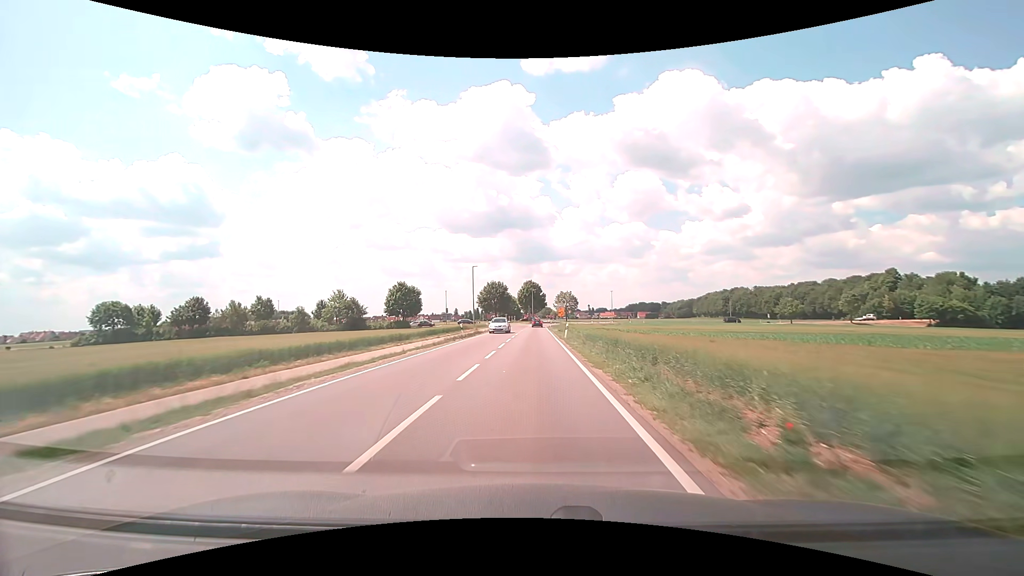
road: tertiary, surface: asphalt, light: Day
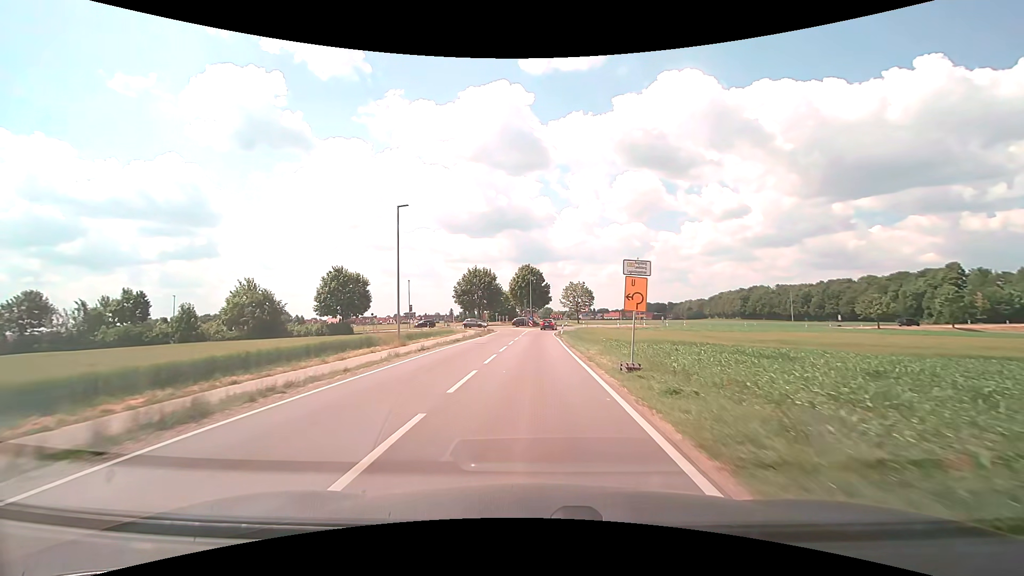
(0.0, +37.0) m; 0°
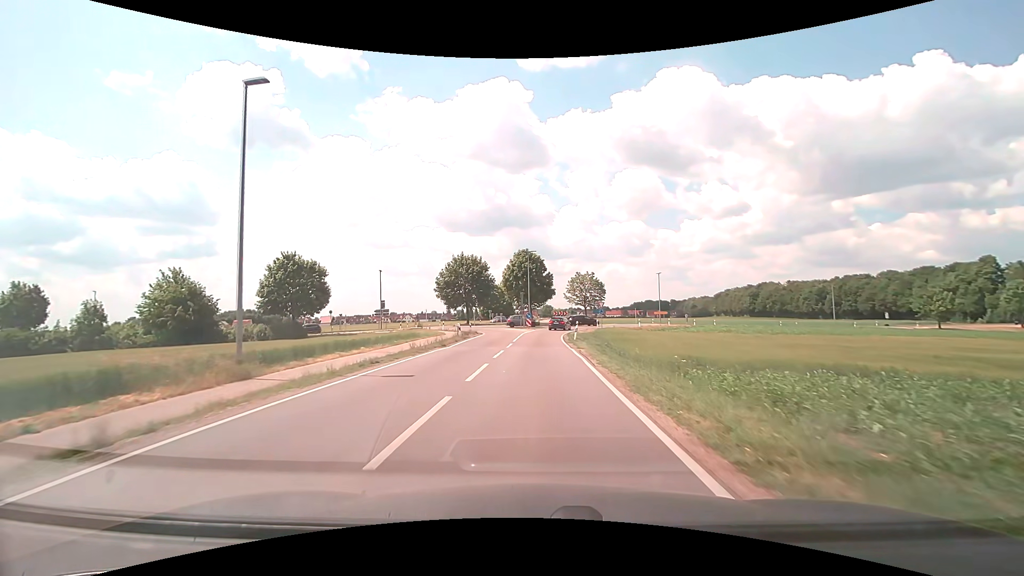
(0.0, +16.4) m; 0°
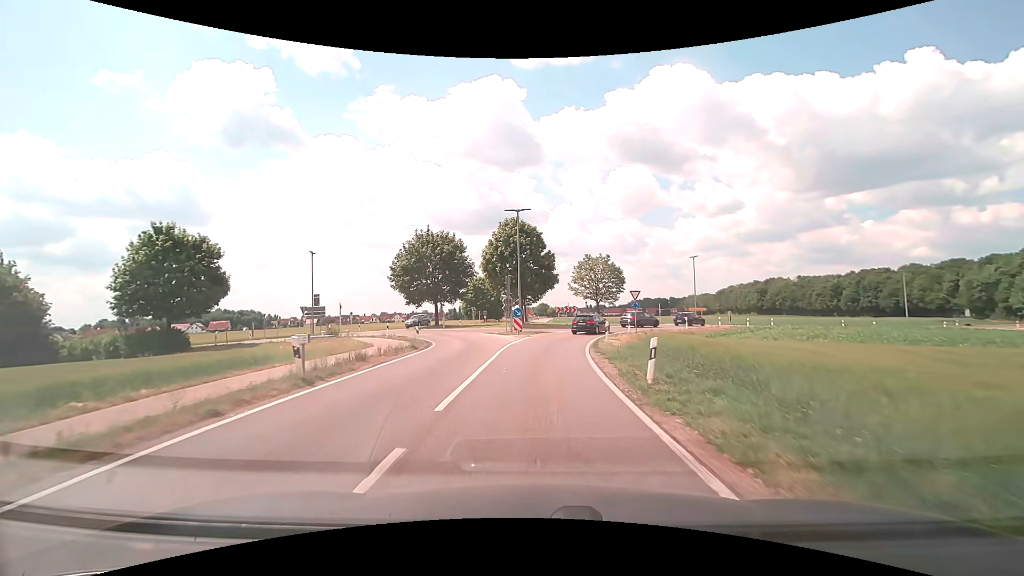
(+0.1, +21.0) m; +1°
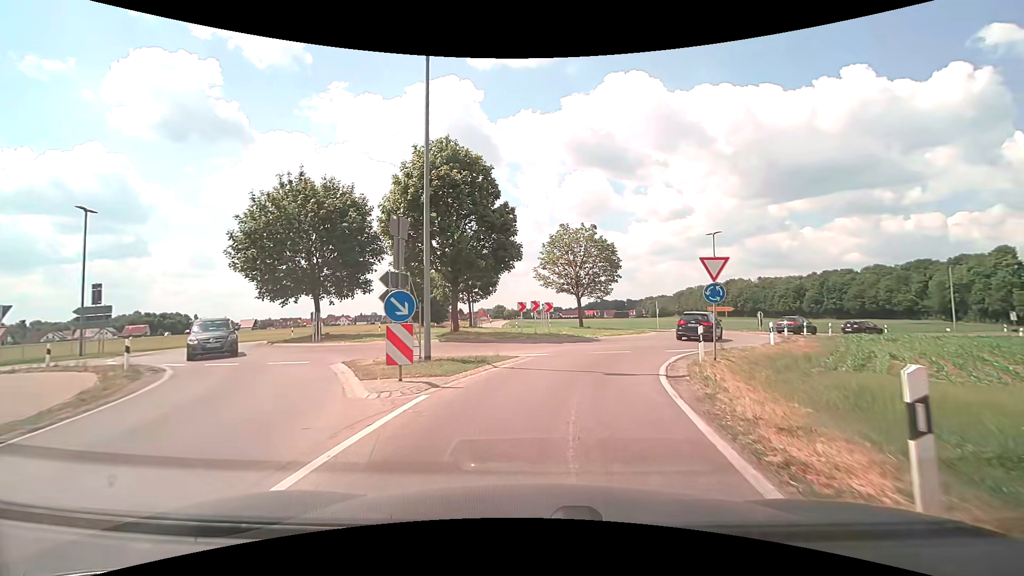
(+0.3, +21.1) m; +4°
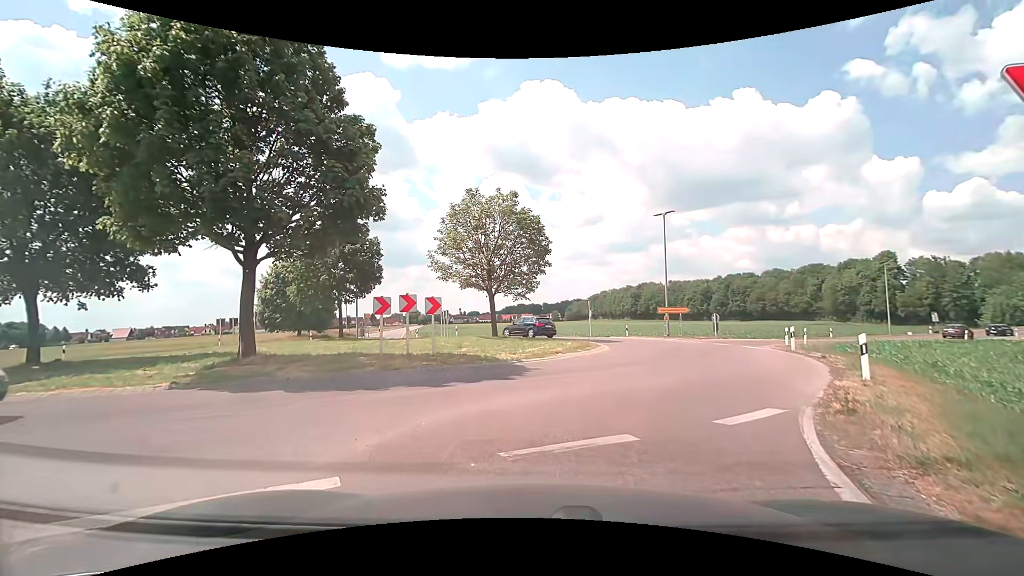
(+1.0, +11.4) m; +10°
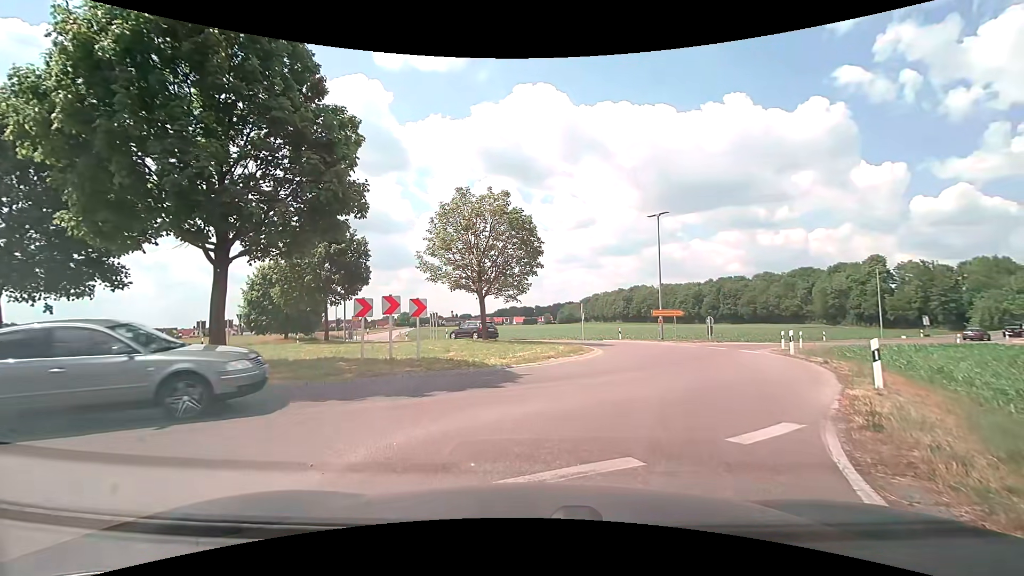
(0.0, +0.8) m; 0°
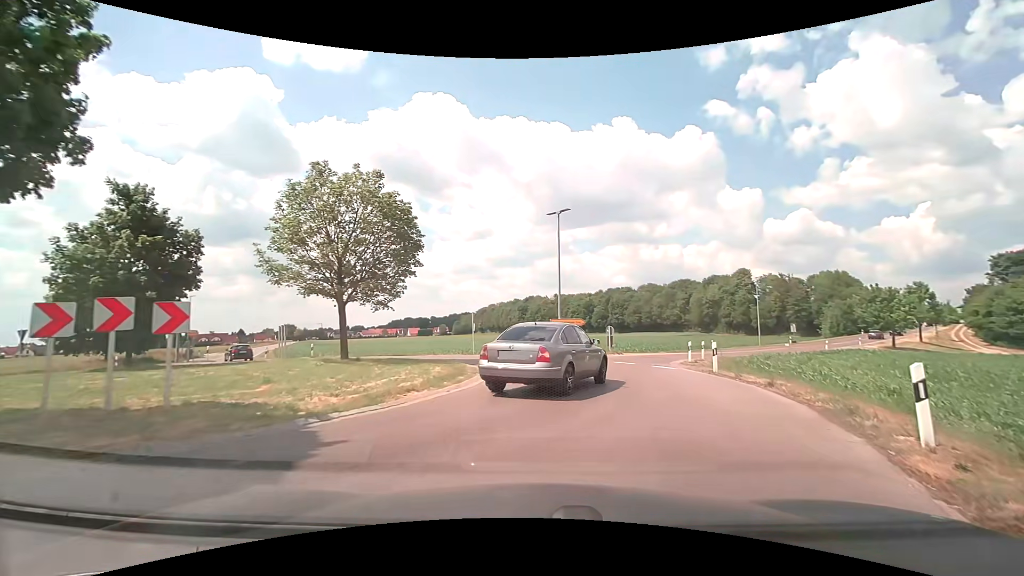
(+0.6, +5.6) m; +13°
(+1, +10) (0, +20) (-5, +28) (-14, +32) (-23, +28) (-29, +20) (-33, +11) (-37, +2) (-42, -6) (-49, -14) m
